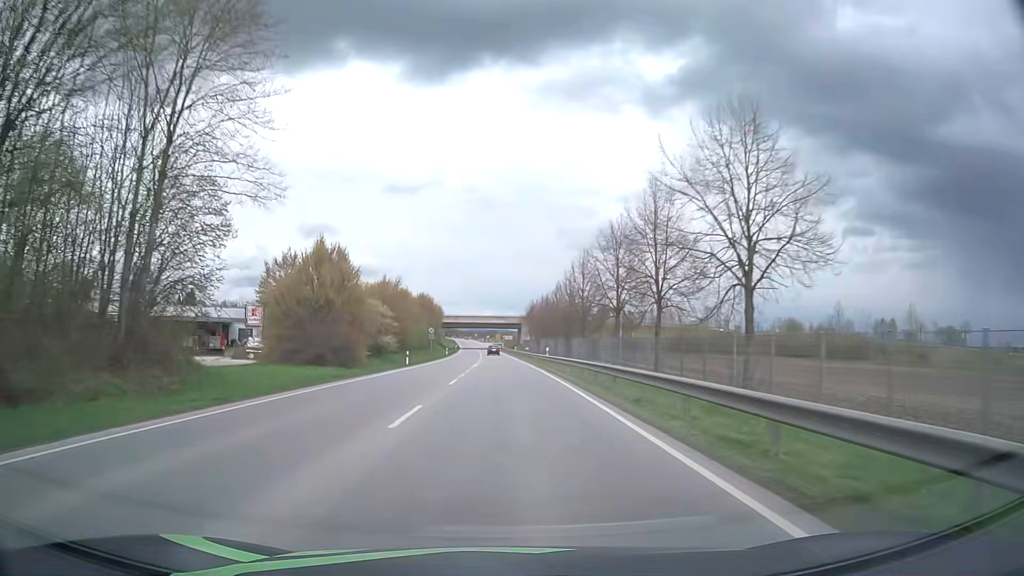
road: primary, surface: asphalt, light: Day
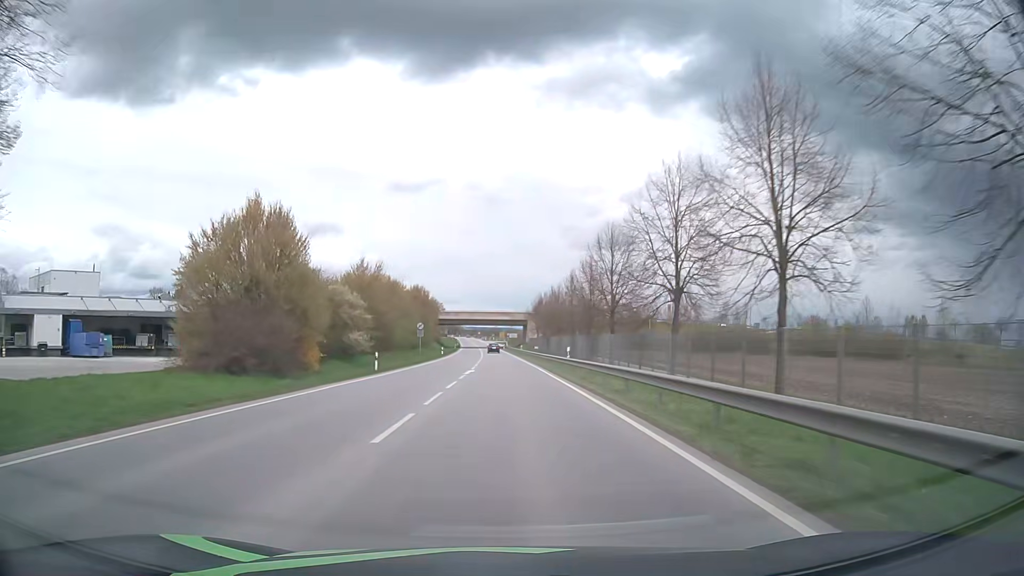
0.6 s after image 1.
(0.0, +13.5) m; 0°
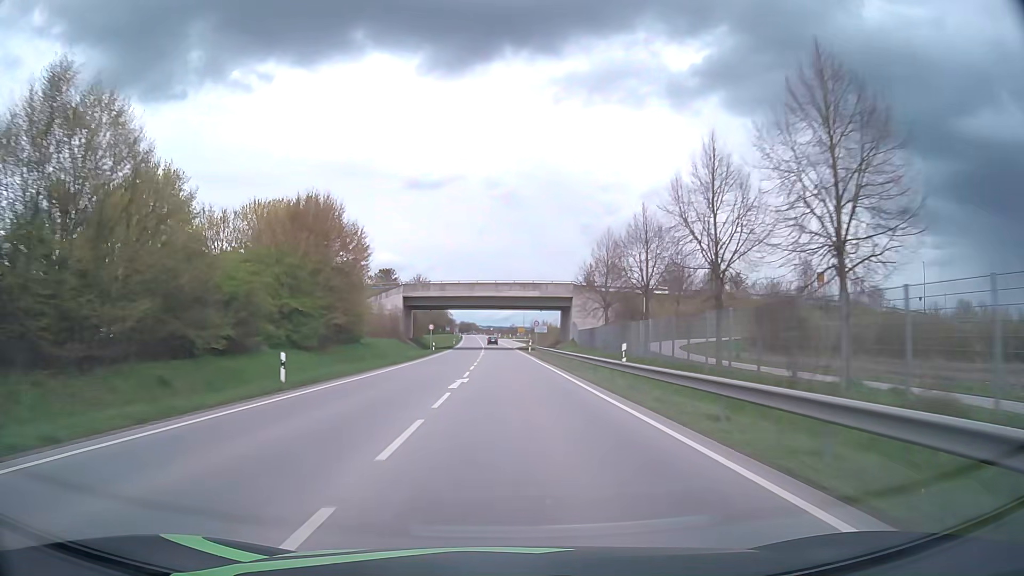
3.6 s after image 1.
(-0.9, +67.2) m; -2°
(0, +10) (0, +20) (0, +30) (0, +40) (0, +50) (0, +60) (-1, +70) (-1, +80) (-1, +90) (-1, +100) m
